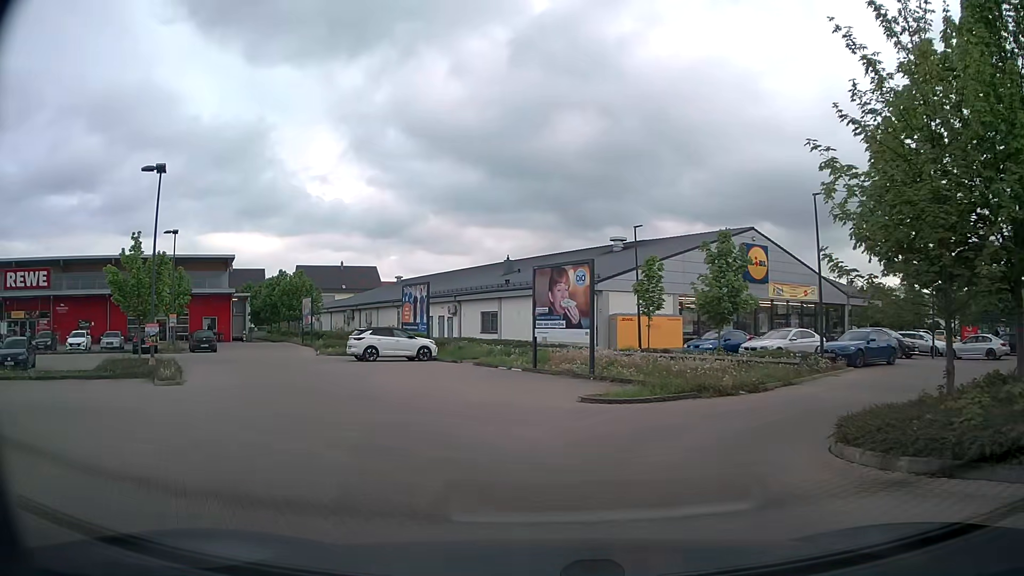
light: Day
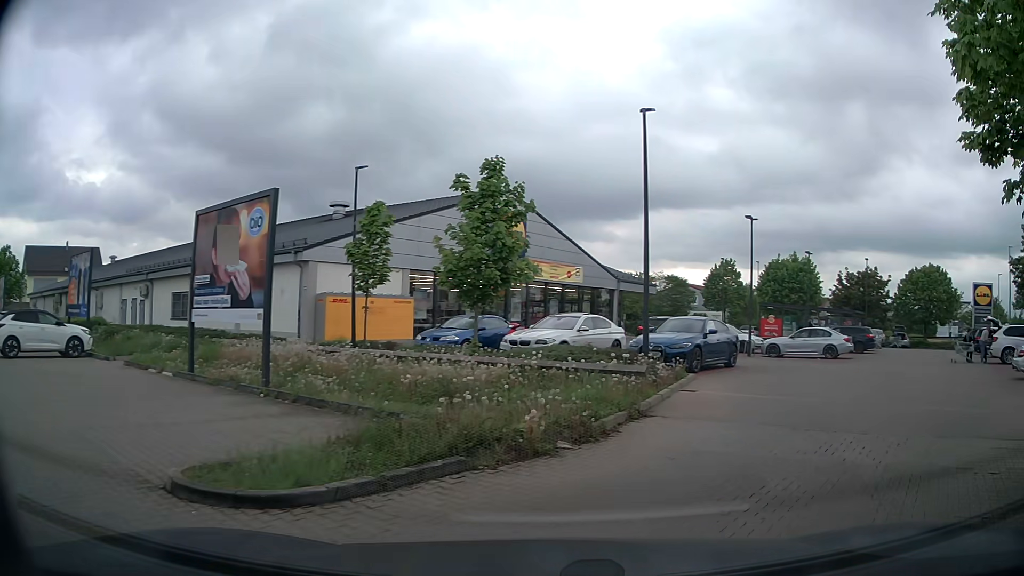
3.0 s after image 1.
(+0.5, +9.5) m; +20°
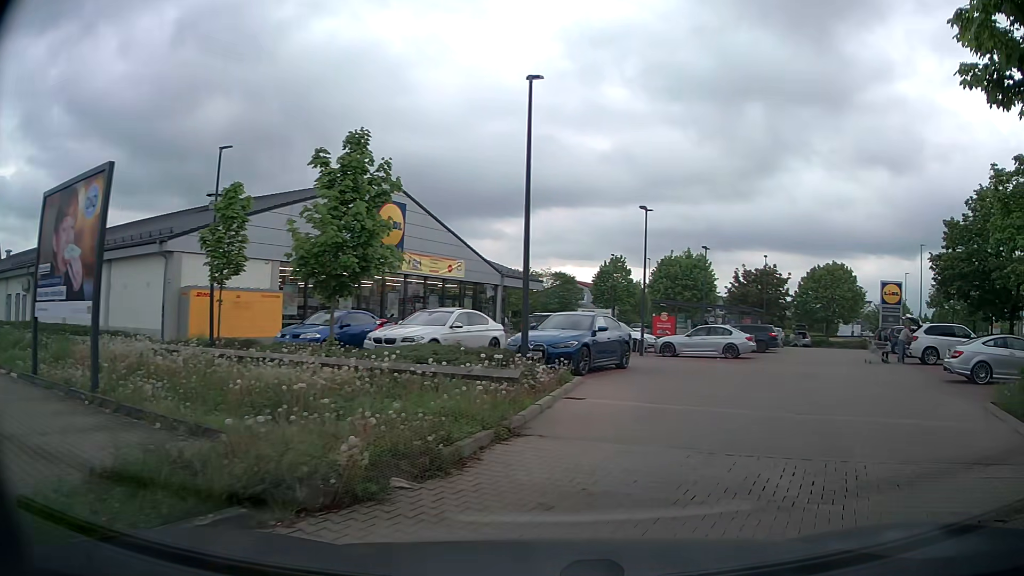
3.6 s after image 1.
(+0.1, +2.1) m; +9°
